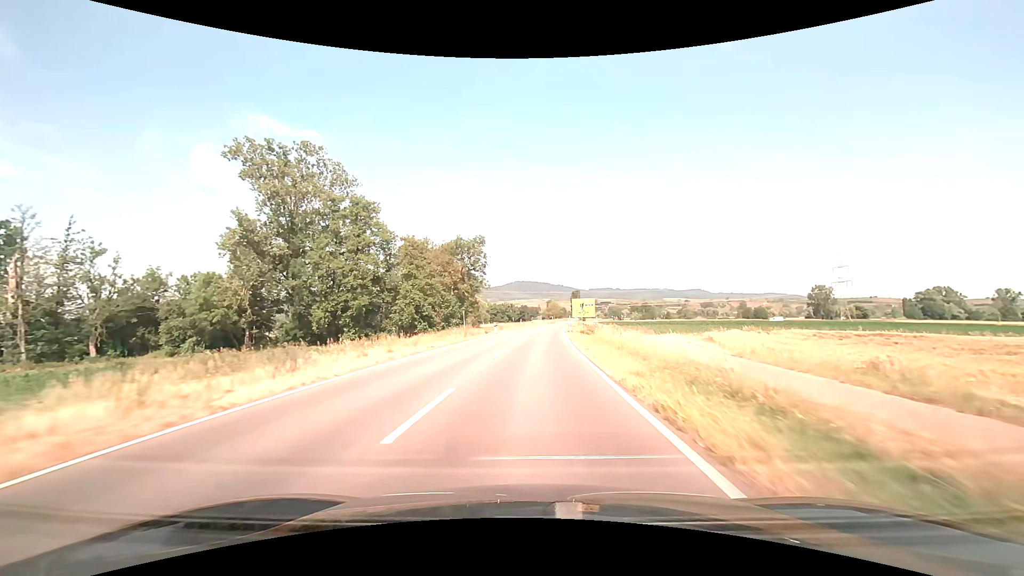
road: secondary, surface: asphalt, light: Day
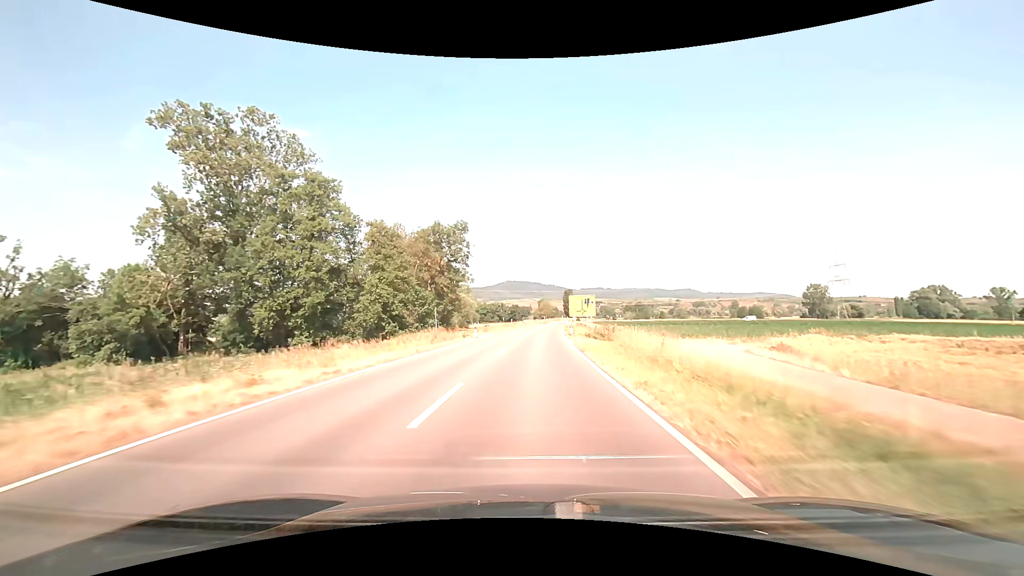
(+0.1, +11.2) m; +1°
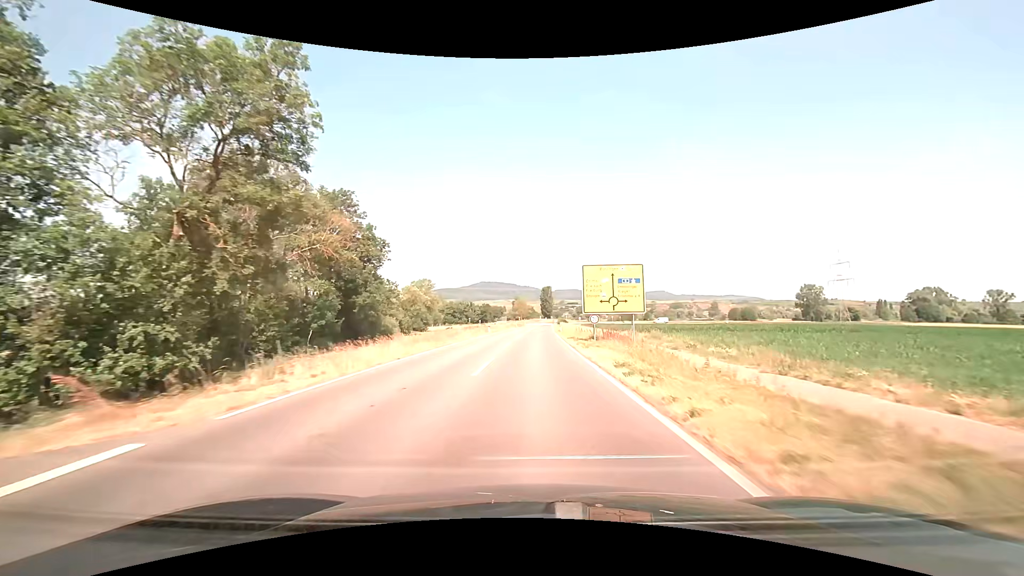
(+1.1, +42.9) m; +3°
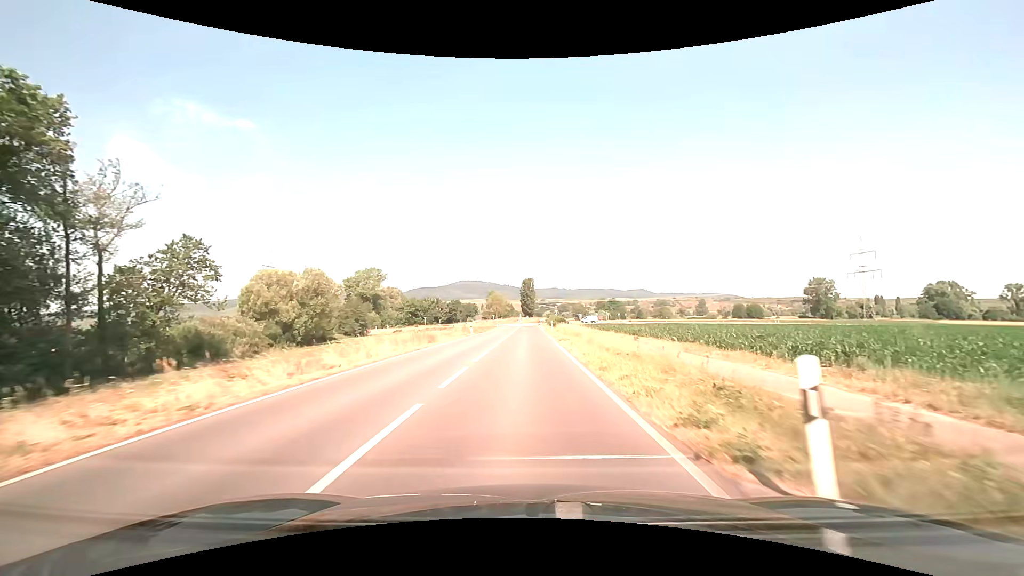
(+1.1, +50.5) m; +2°
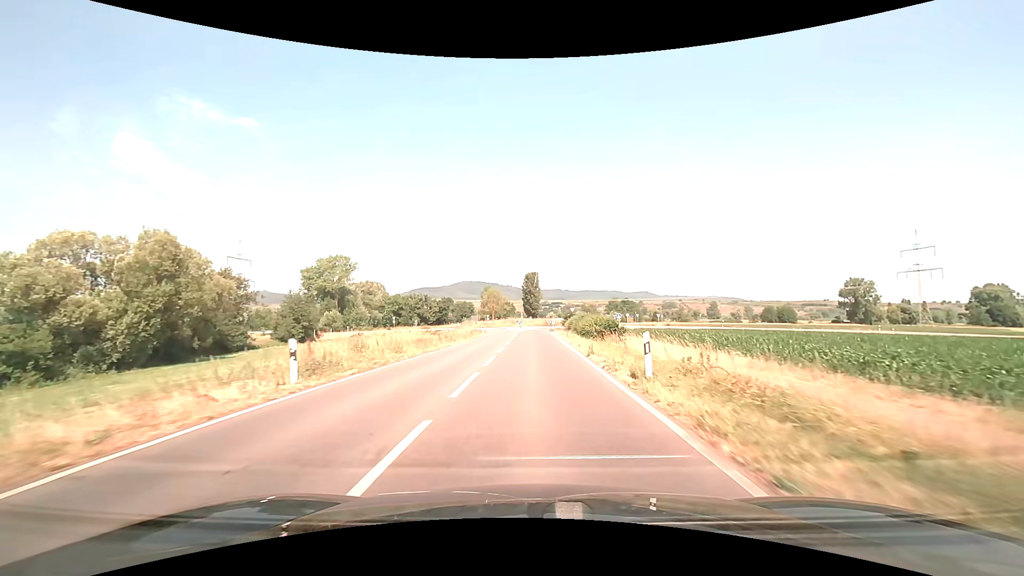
(-0.2, +37.2) m; 0°
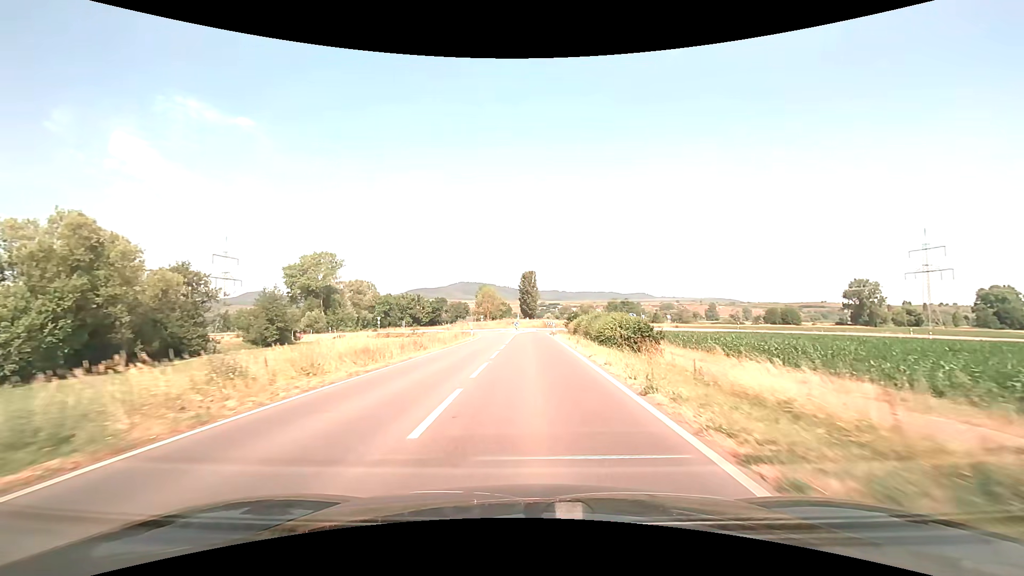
(0.0, +8.8) m; 0°
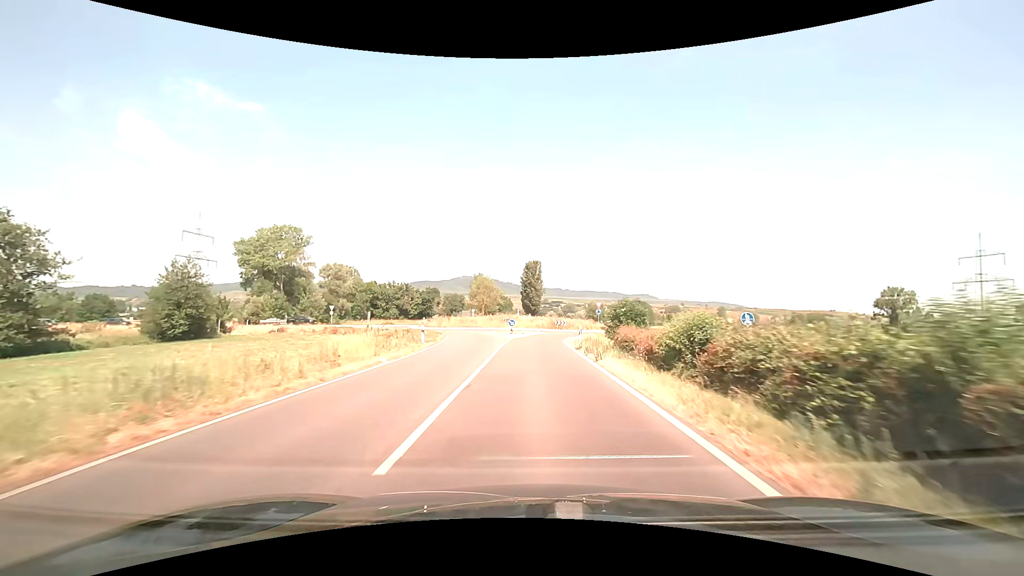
(0.0, +25.3) m; 0°
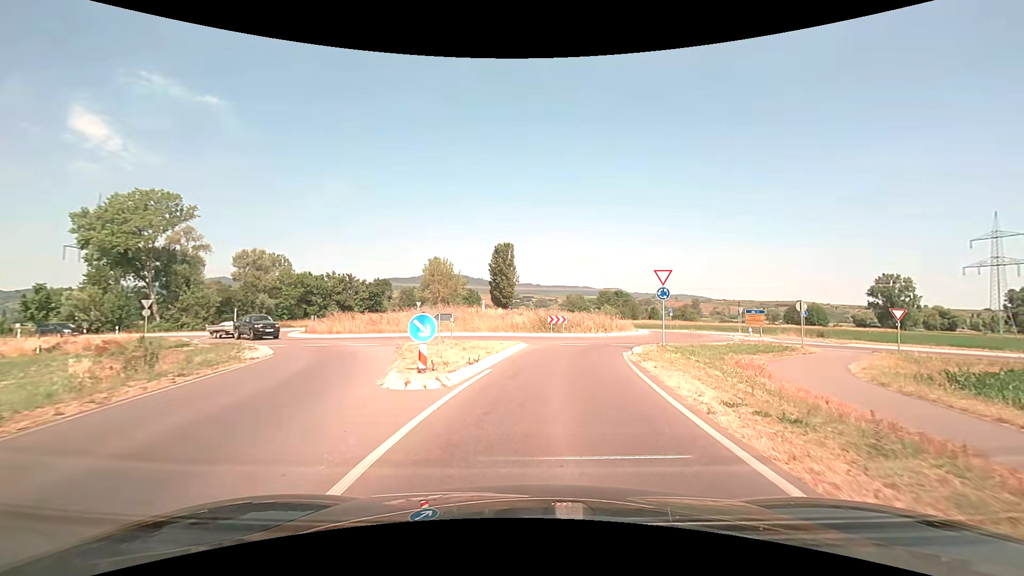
(+0.2, +31.1) m; +3°
